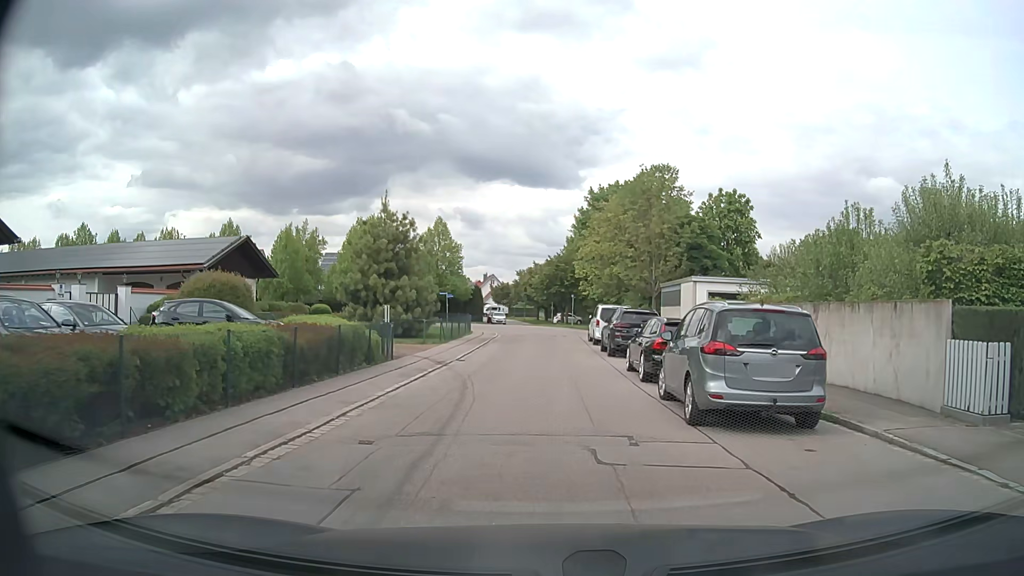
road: residential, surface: asphalt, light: Day
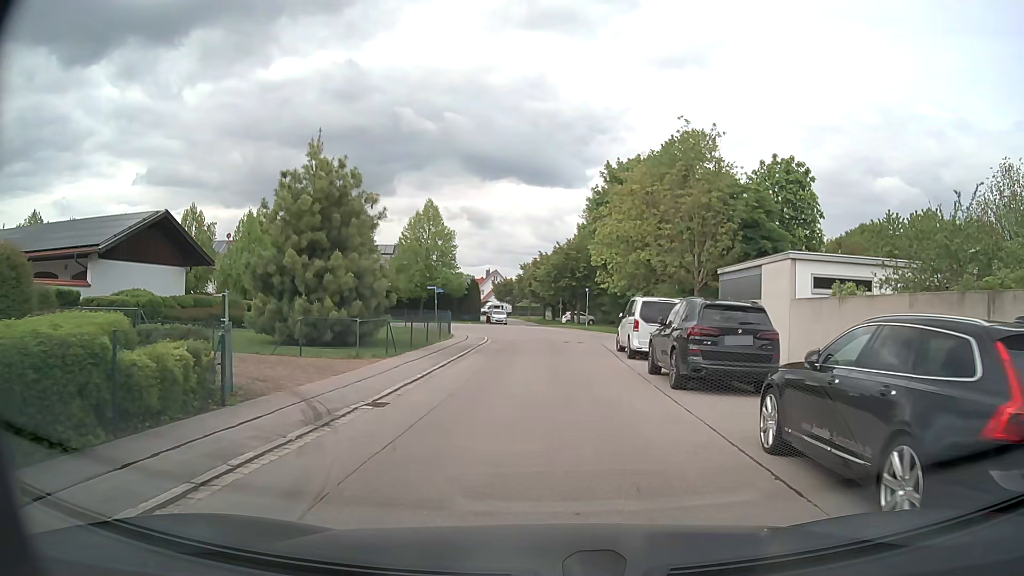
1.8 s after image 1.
(0.0, +11.2) m; 0°
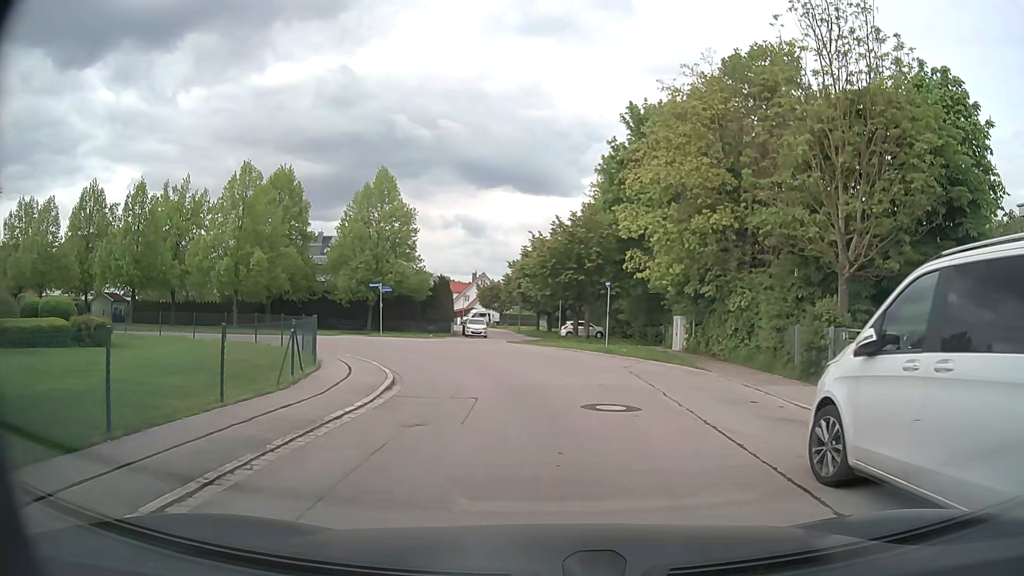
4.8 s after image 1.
(0.0, +18.0) m; 0°
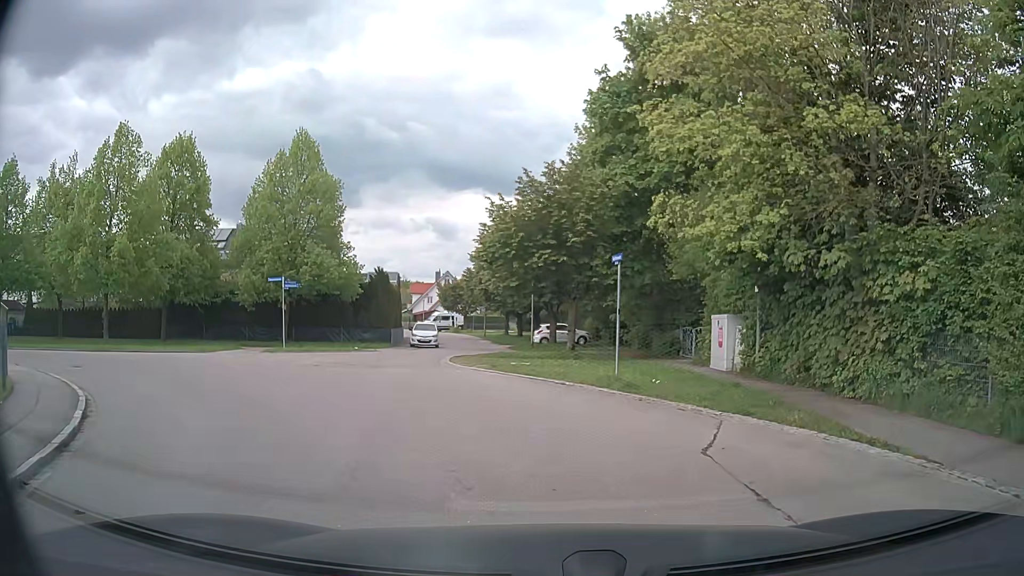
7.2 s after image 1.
(+0.2, +11.7) m; +3°
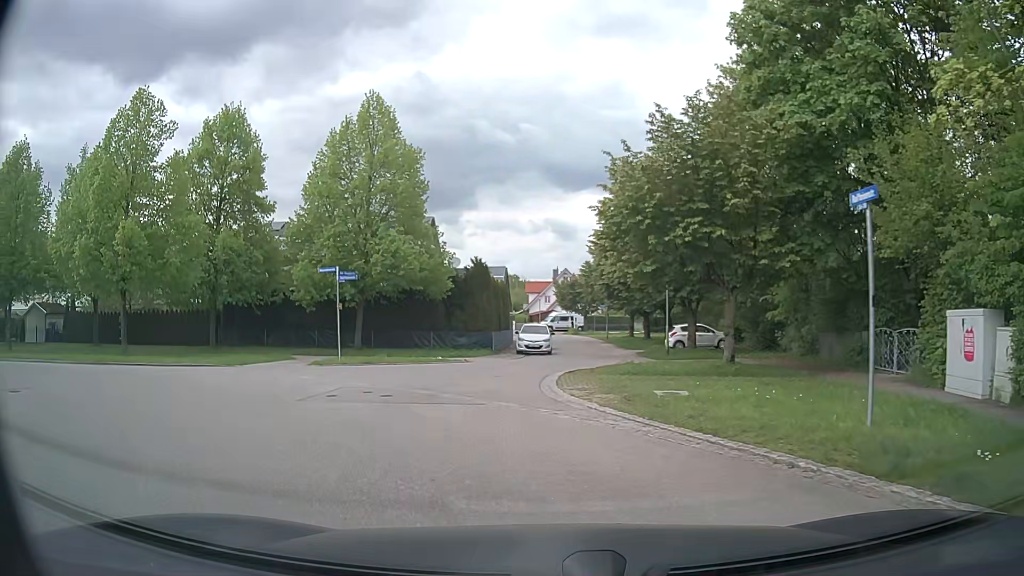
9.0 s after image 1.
(-0.5, +7.3) m; -12°
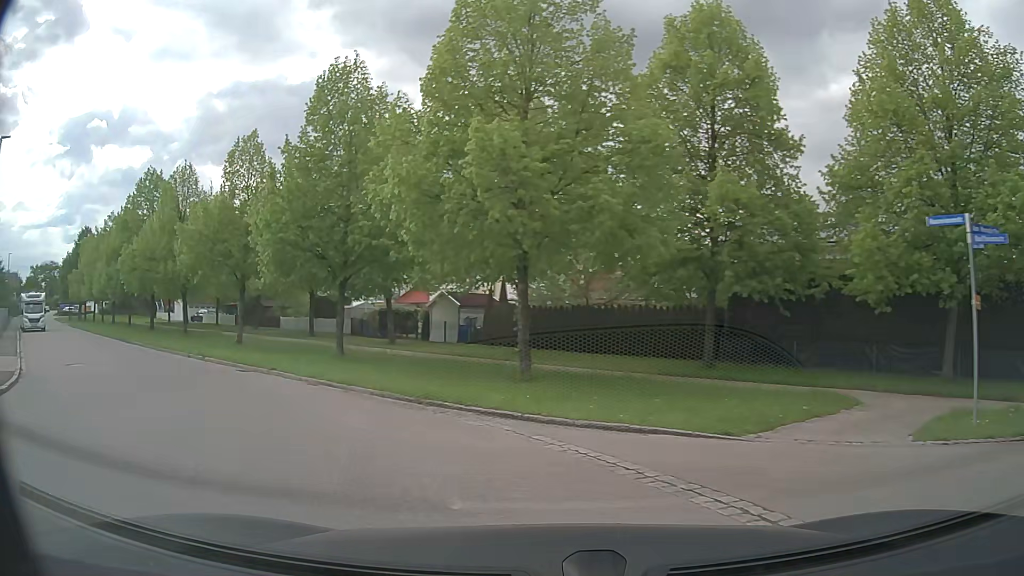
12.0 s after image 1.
(-4.4, +12.0) m; -44°
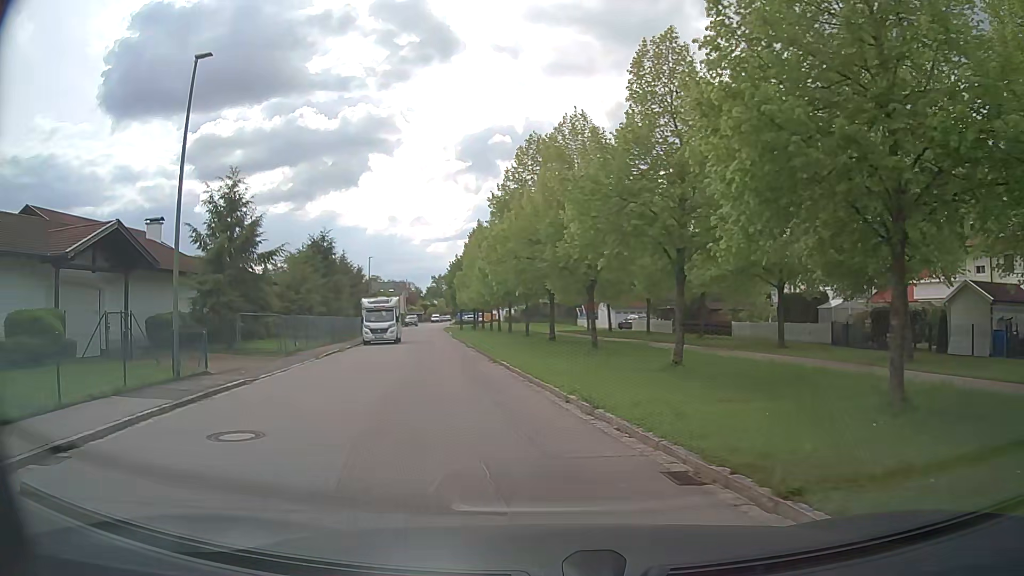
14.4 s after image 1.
(-4.0, +11.1) m; -37°
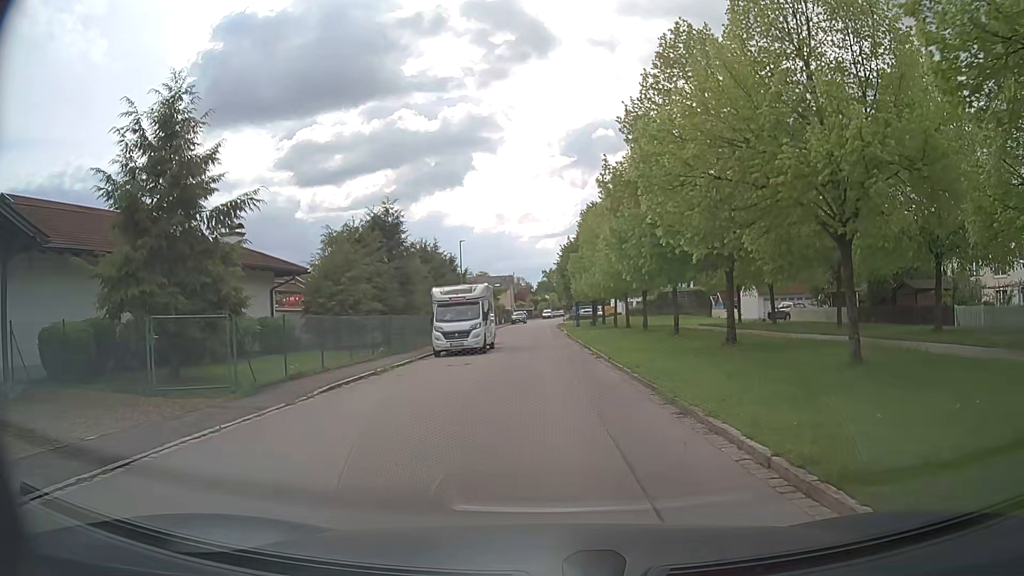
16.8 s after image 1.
(-1.6, +13.7) m; -9°
